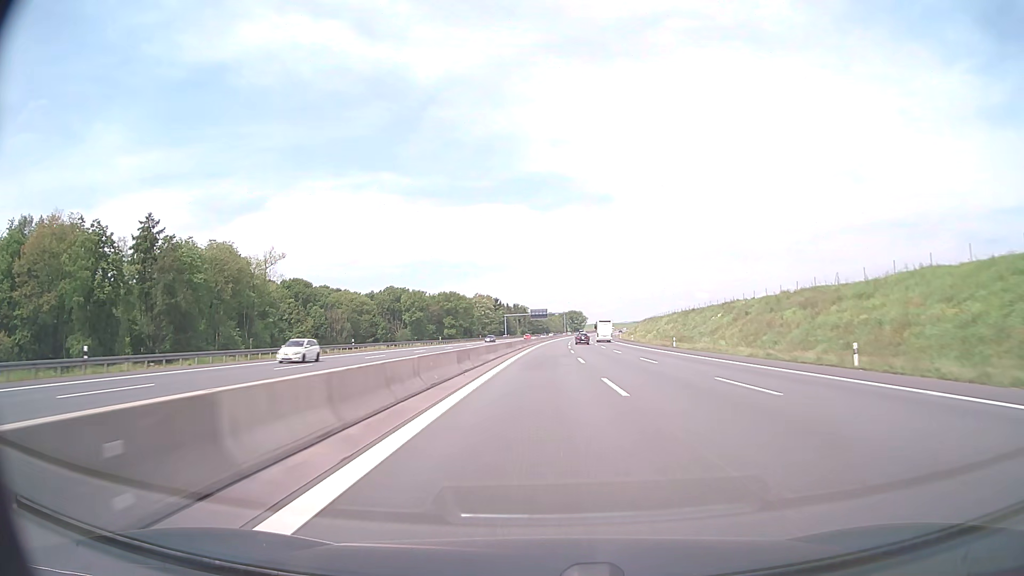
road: motorway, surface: asphalt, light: Day
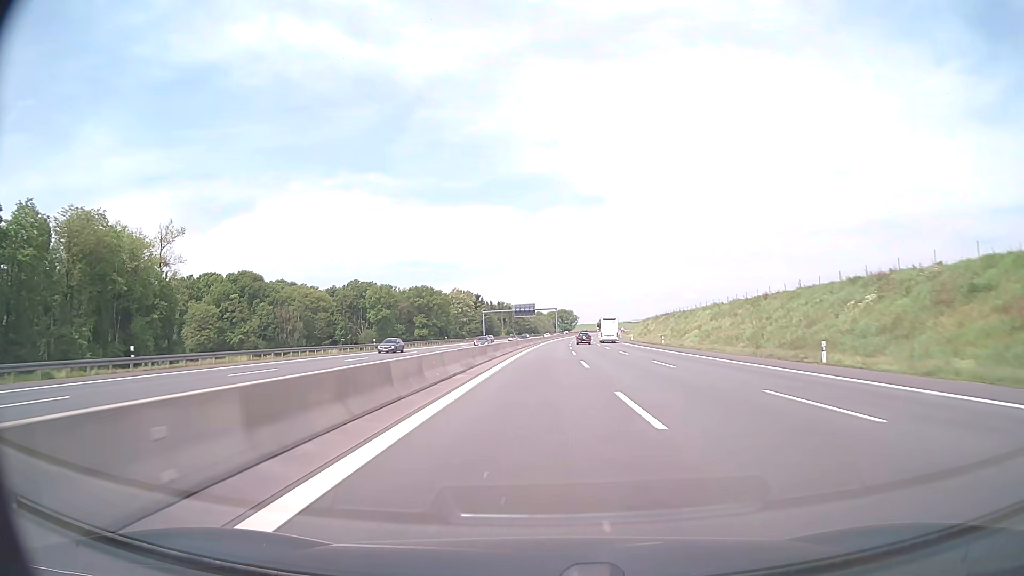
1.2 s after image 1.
(+0.4, +41.2) m; +1°
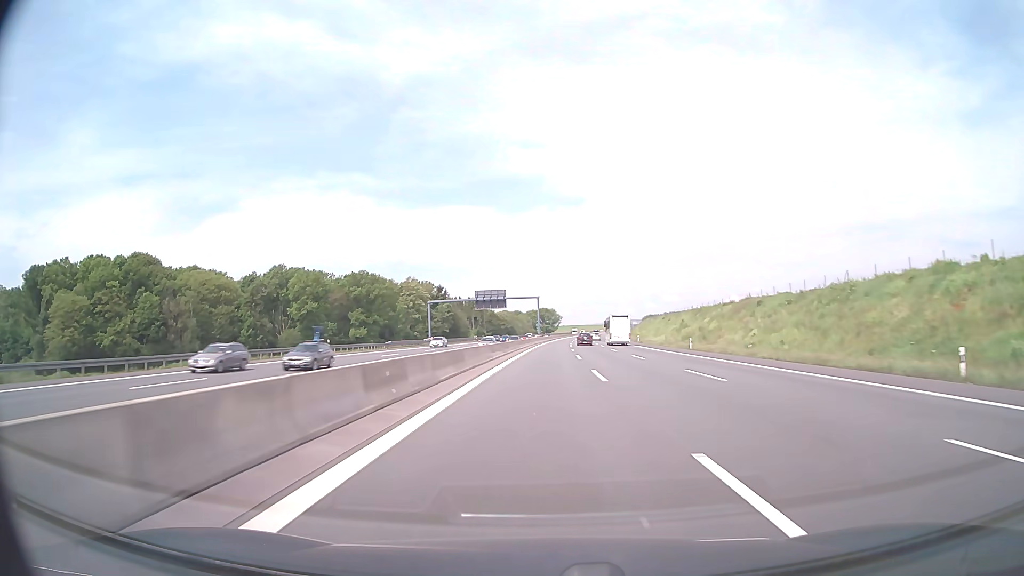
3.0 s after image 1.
(+0.7, +61.9) m; +2°
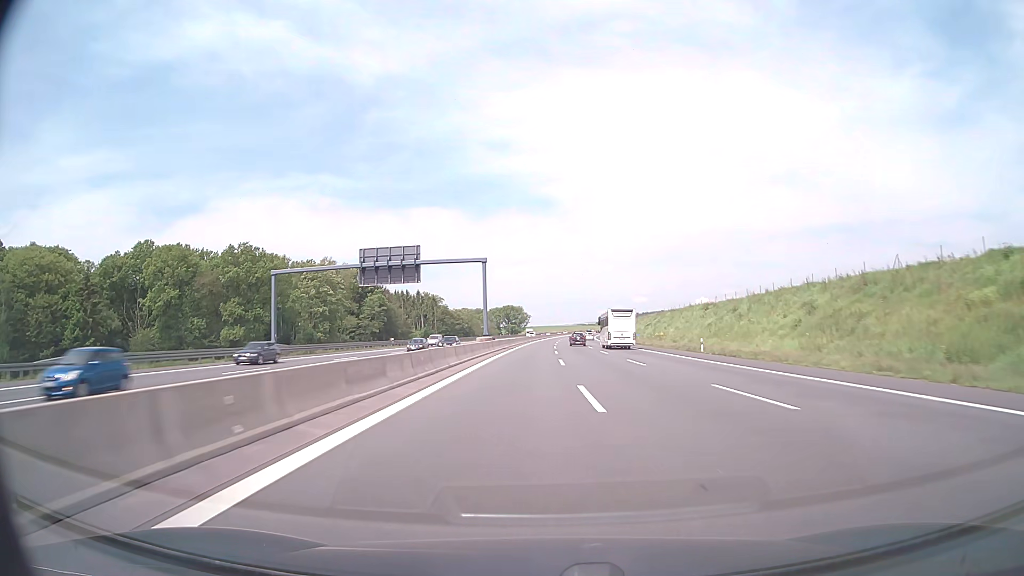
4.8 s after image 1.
(+1.5, +61.8) m; +3°
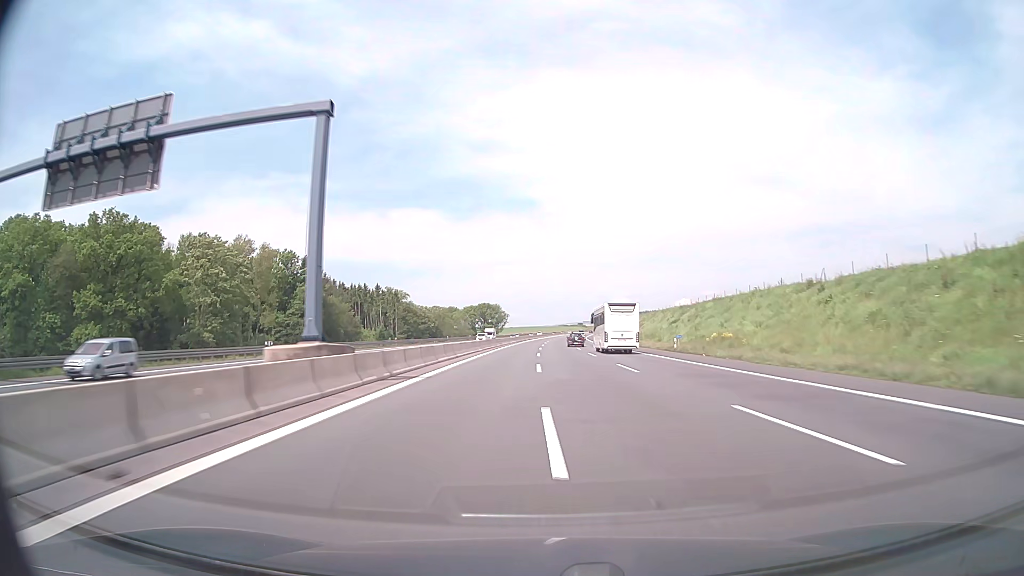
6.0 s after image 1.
(+0.6, +41.2) m; +2°
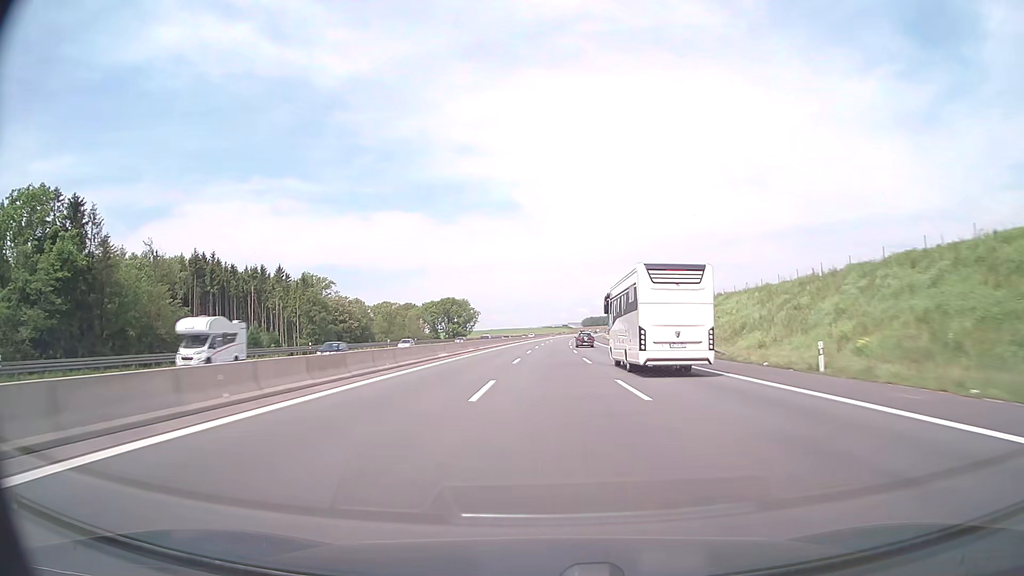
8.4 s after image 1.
(+1.4, +82.5) m; +2°
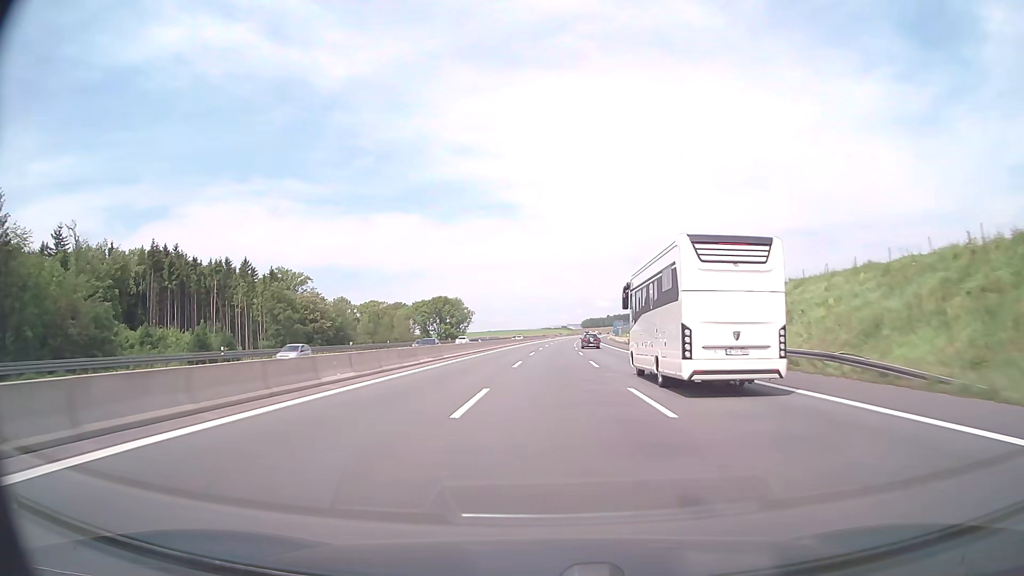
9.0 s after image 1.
(0.0, +20.6) m; 0°
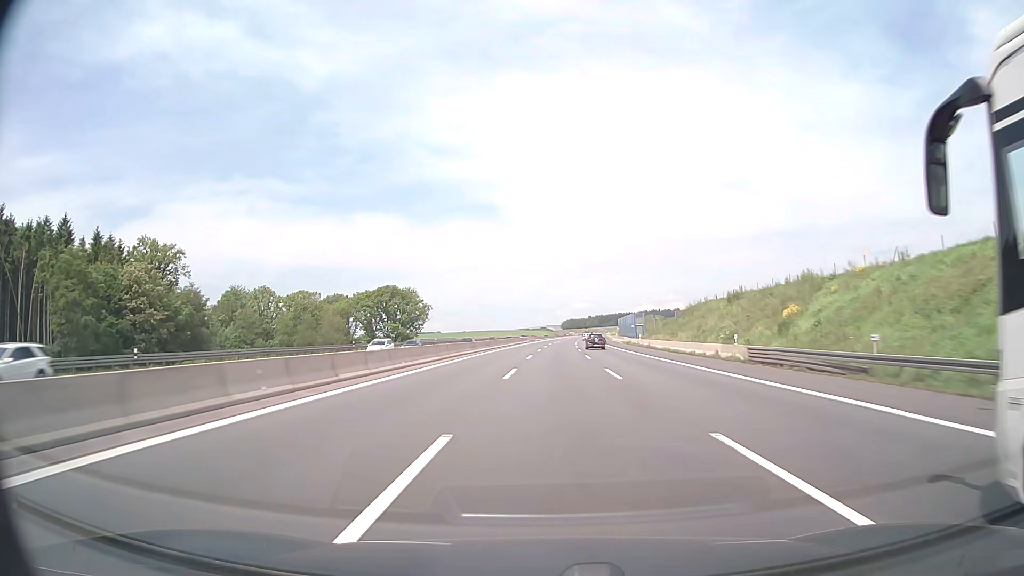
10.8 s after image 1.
(+0.6, +61.9) m; +1°
(0, +10) (0, +20) (0, +30) (+1, +40) (+1, +50) (+1, +60) (+2, +70) (+2, +80) (+3, +90) (+3, +100) m
